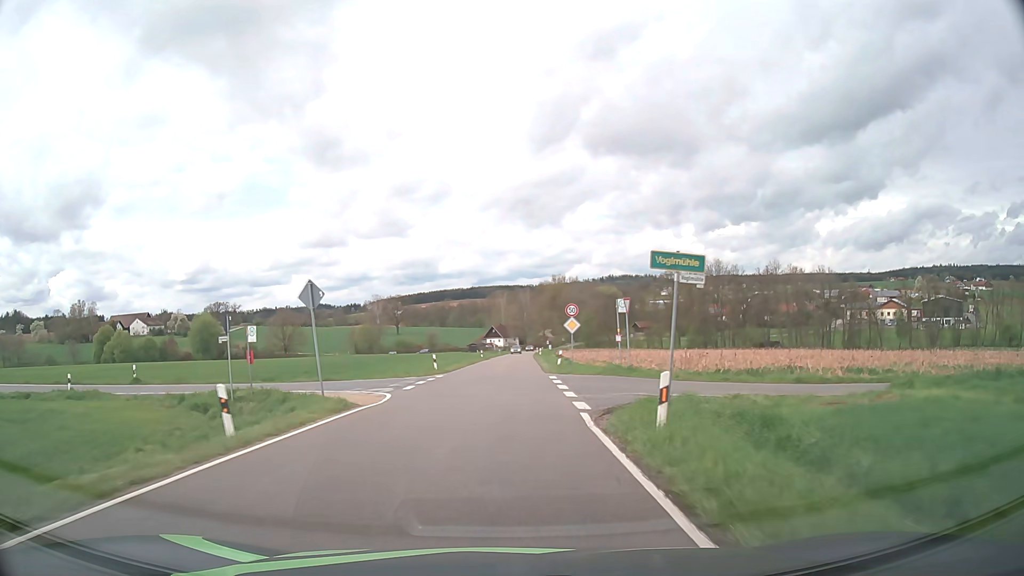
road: unclassified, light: Day
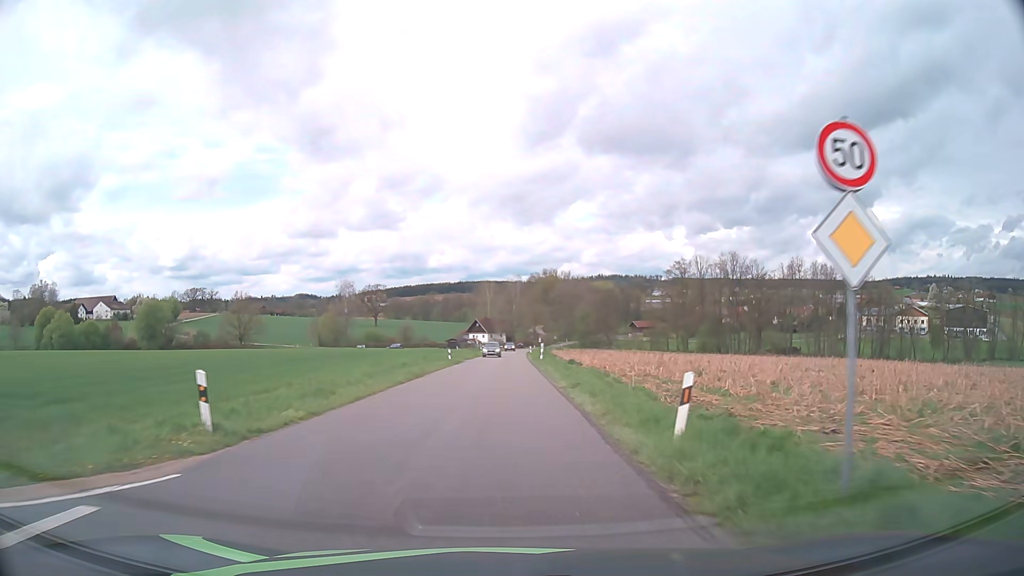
(+0.2, +27.3) m; +1°
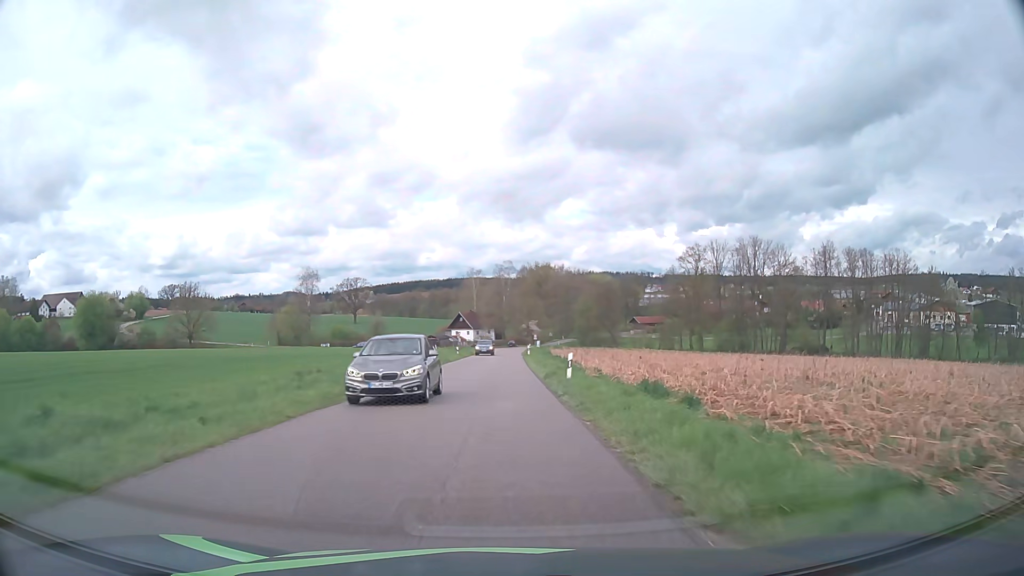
(+0.2, +26.8) m; +1°
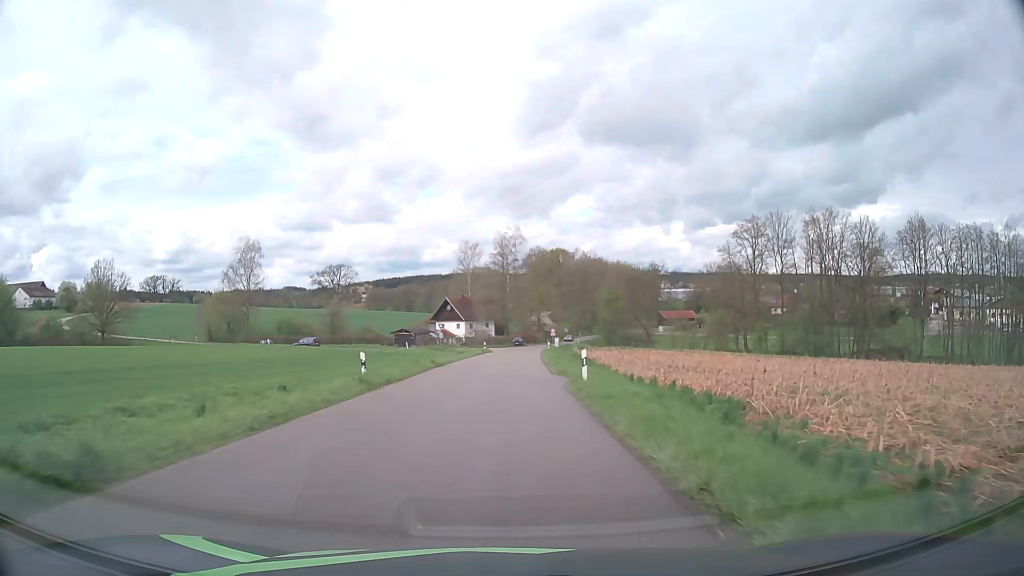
(-0.2, +41.6) m; -1°
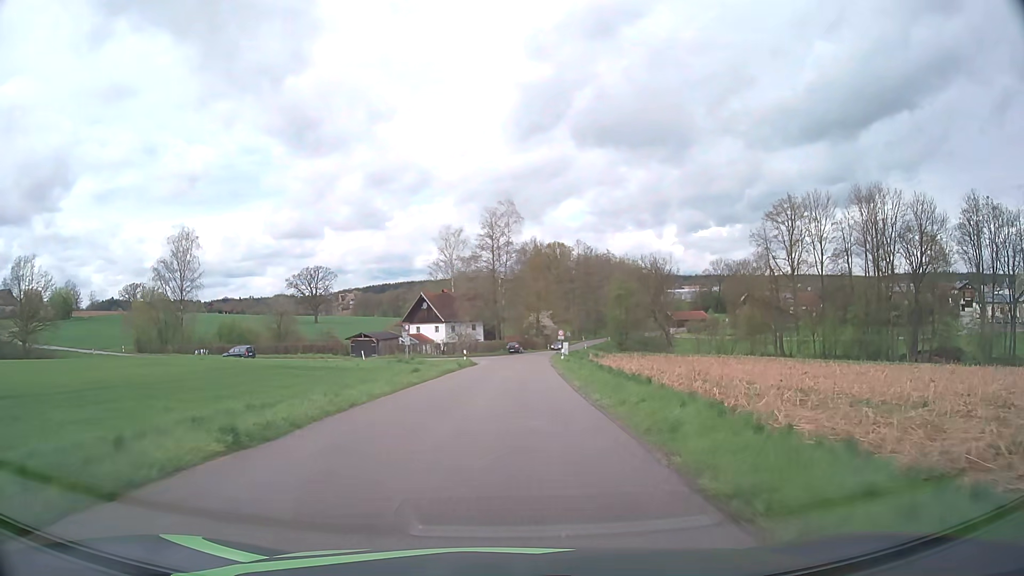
(+0.2, +23.7) m; +1°
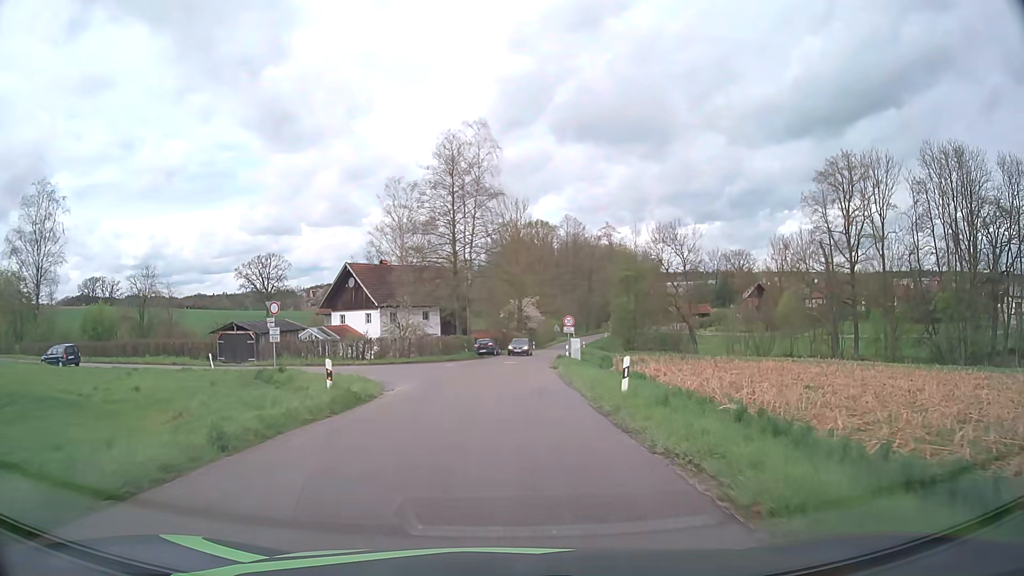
(+0.6, +30.1) m; +2°
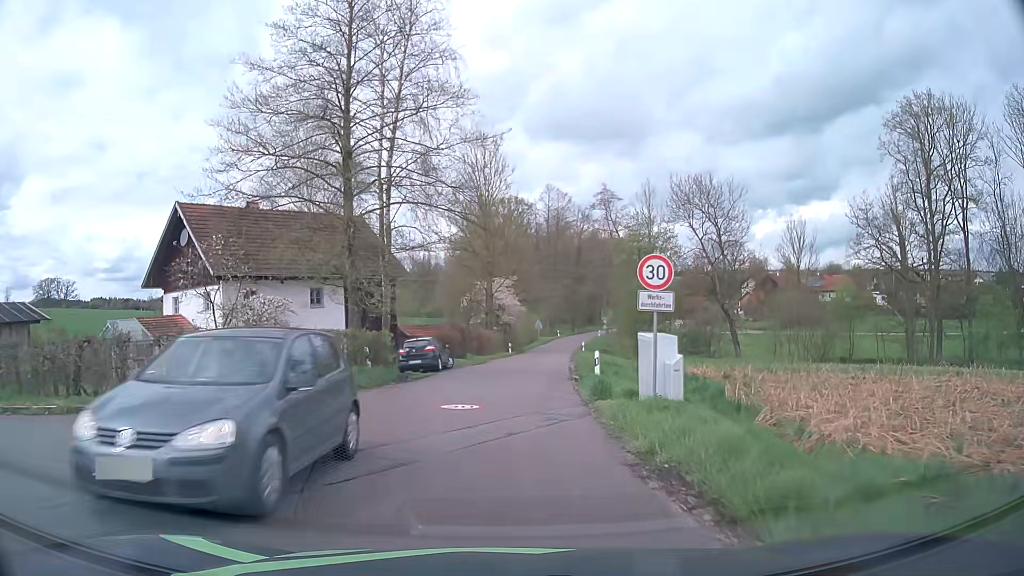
(+0.5, +27.1) m; +3°
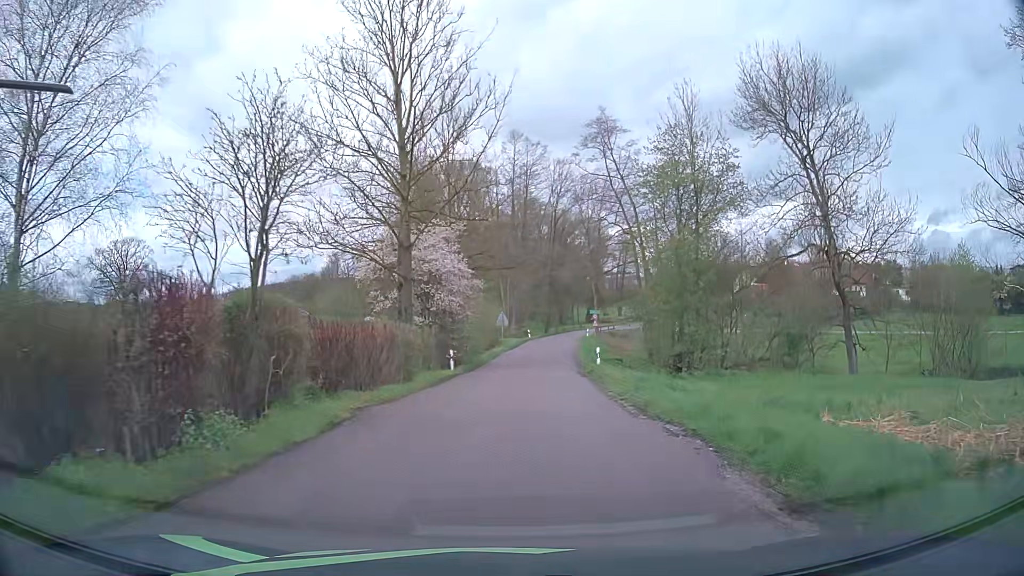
(+0.5, +29.5) m; +3°
(0, +10) (+1, +20) (+1, +30) (+2, +40) (+3, +50) (+4, +60) (+5, +70) (+8, +79) (+11, +89) (+15, +98) m
